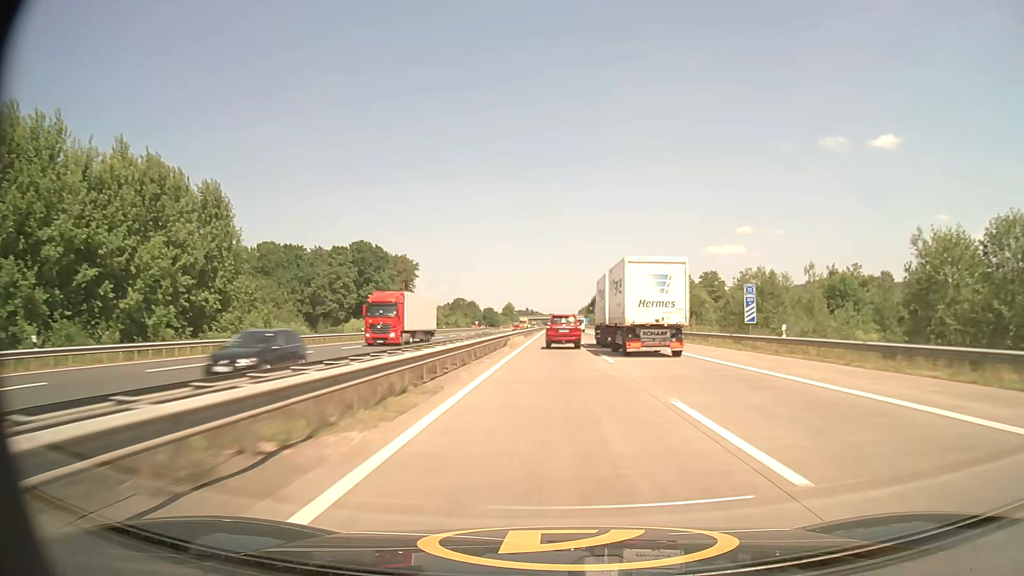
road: motorway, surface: concrete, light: Day
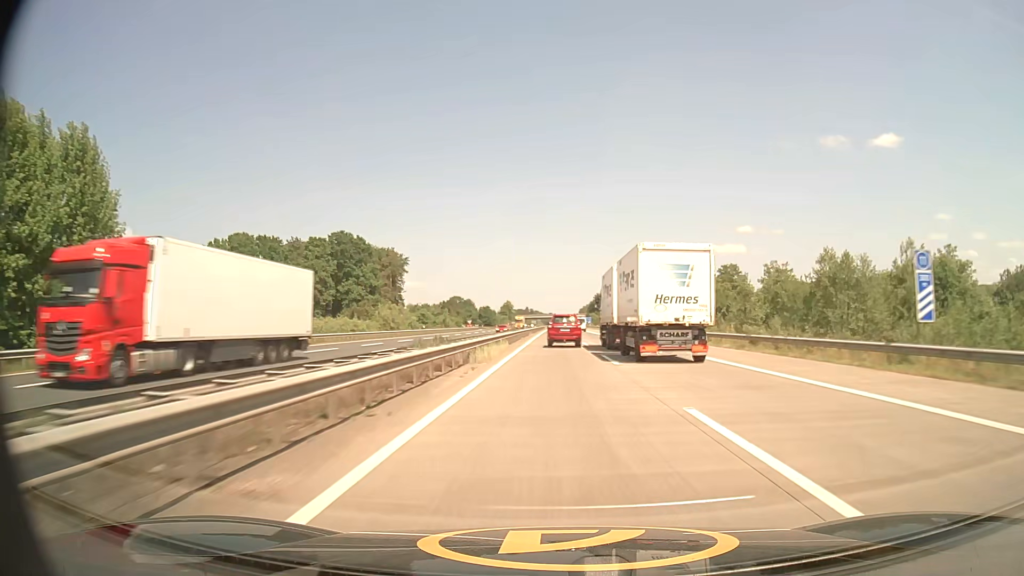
(0.0, +19.3) m; 0°
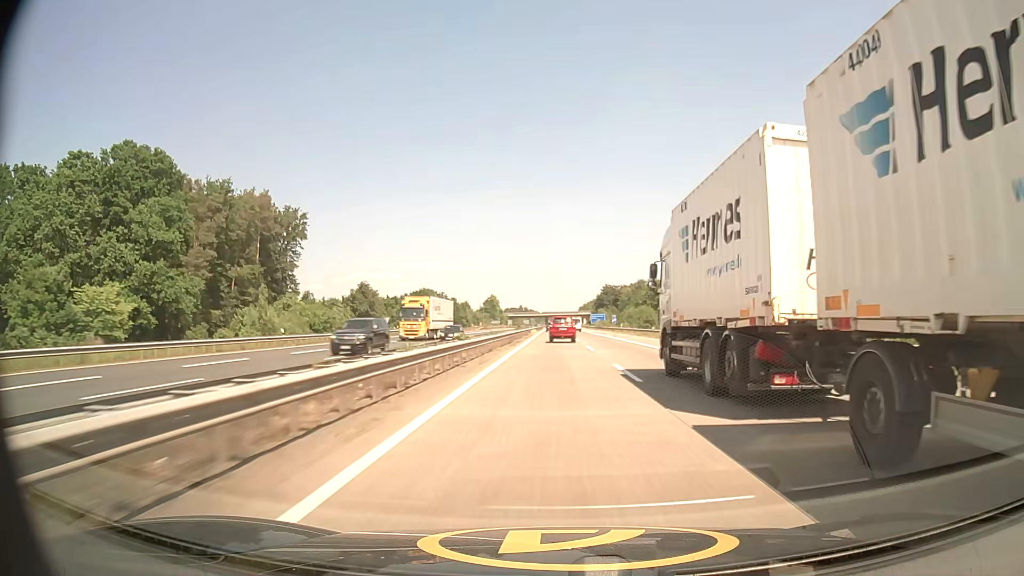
(+0.2, +97.1) m; 0°
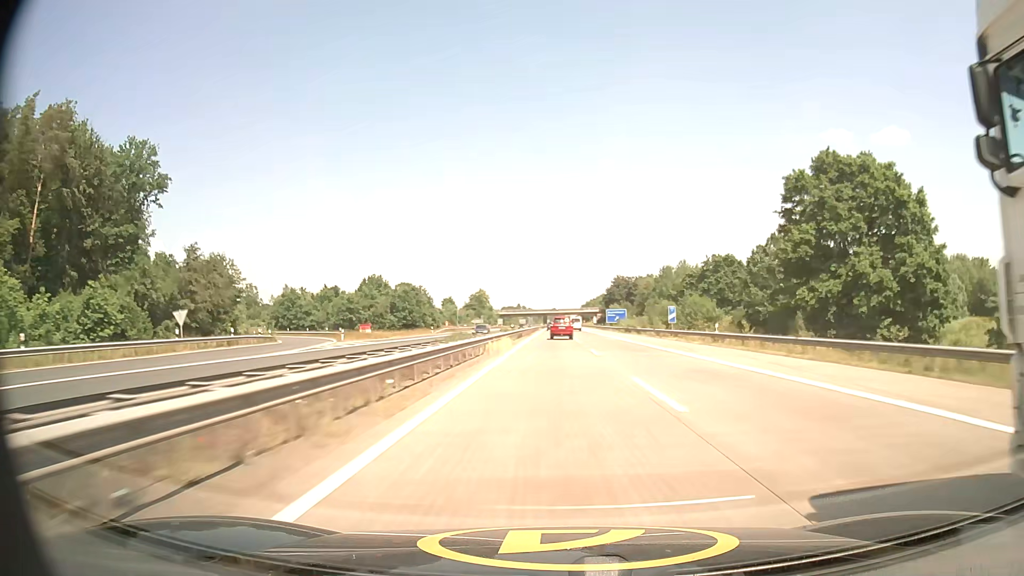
(-0.1, +59.4) m; 0°
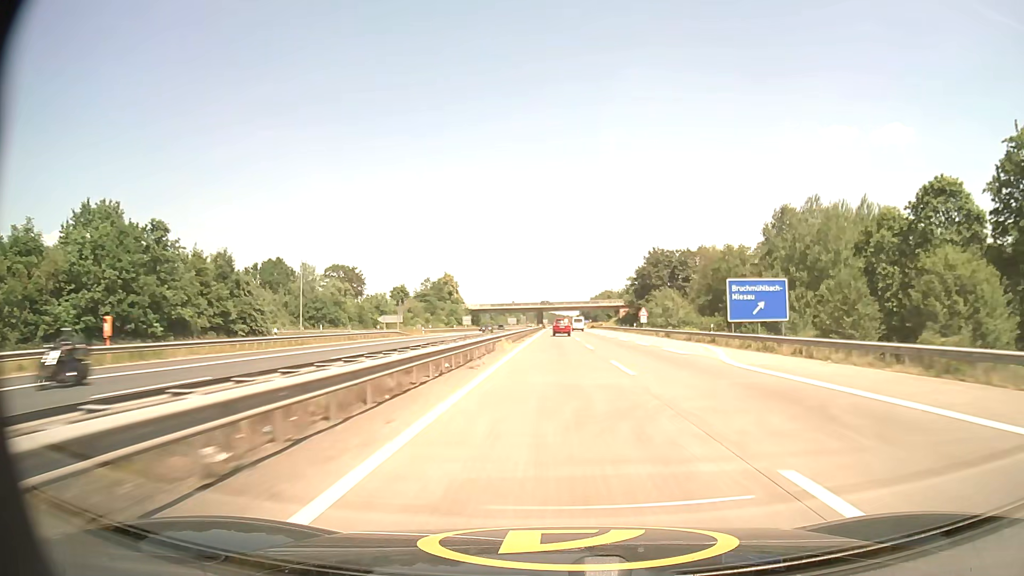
(-0.2, +100.7) m; 0°
(0, +10) (0, +20) (0, +30) (0, +40) (0, +50) (0, +60) (0, +70) (0, +80) (0, +90) (0, +100) m
